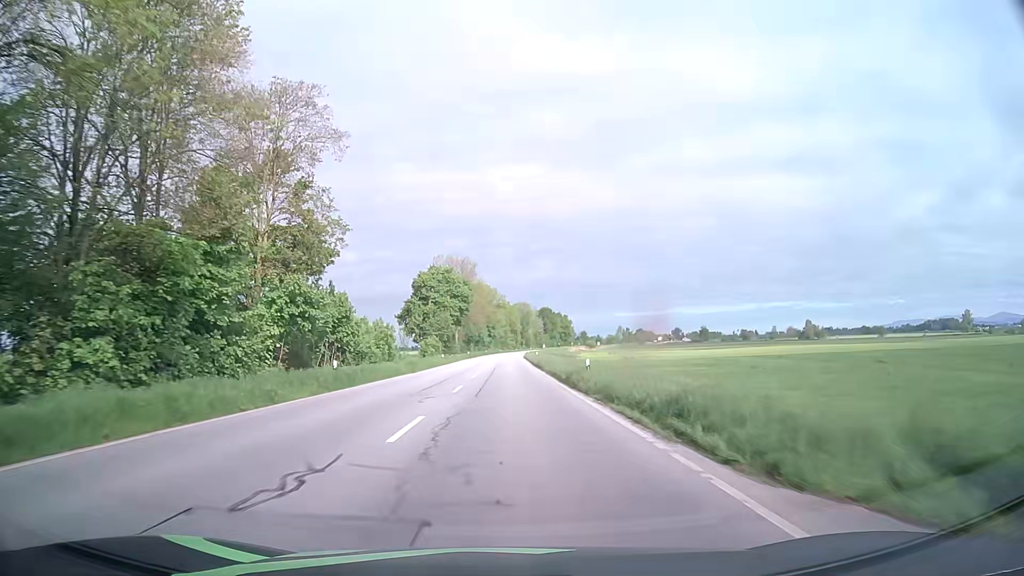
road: primary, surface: asphalt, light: Day
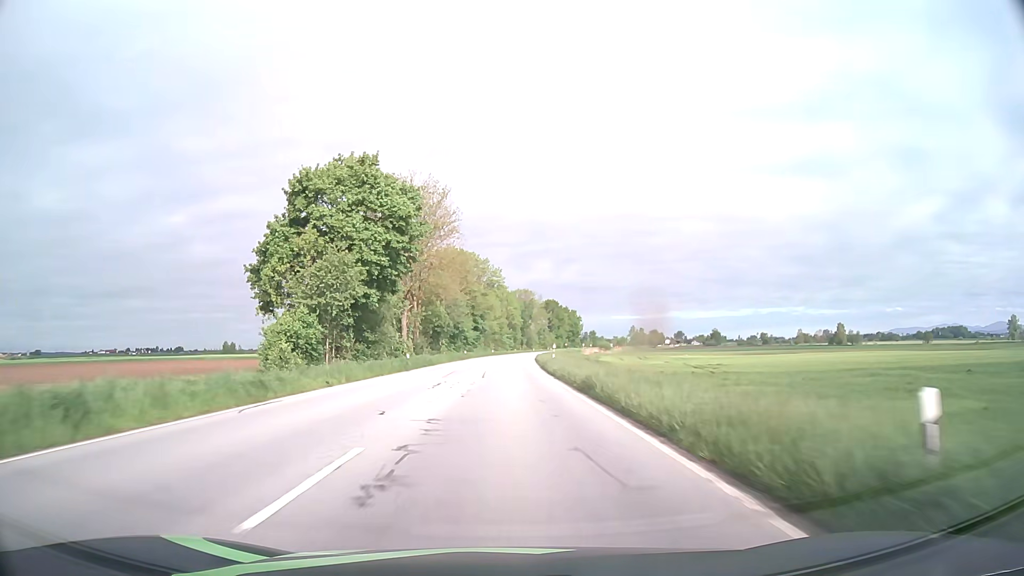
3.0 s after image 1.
(+0.3, +66.9) m; 0°
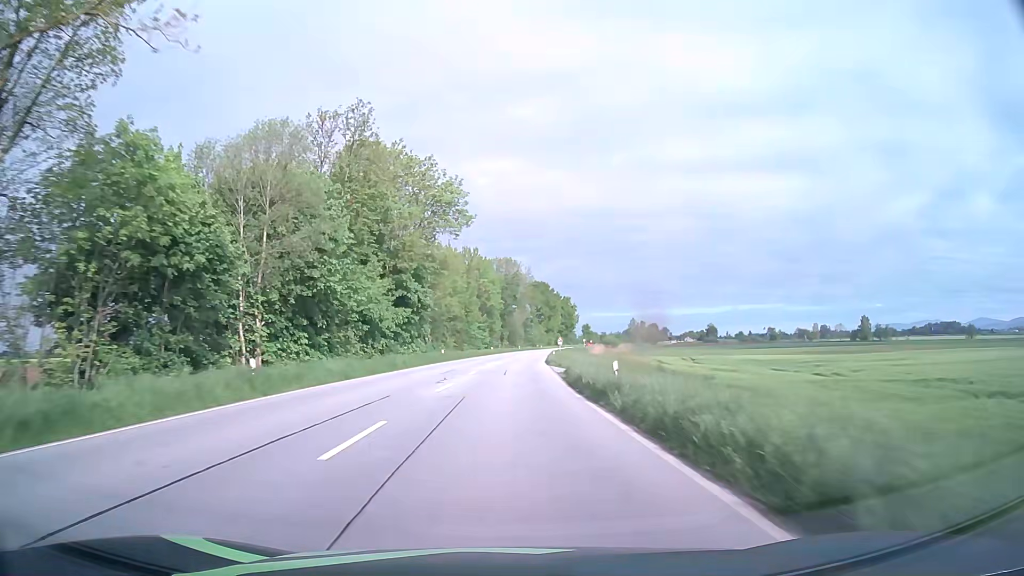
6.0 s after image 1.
(+1.0, +70.9) m; +2°
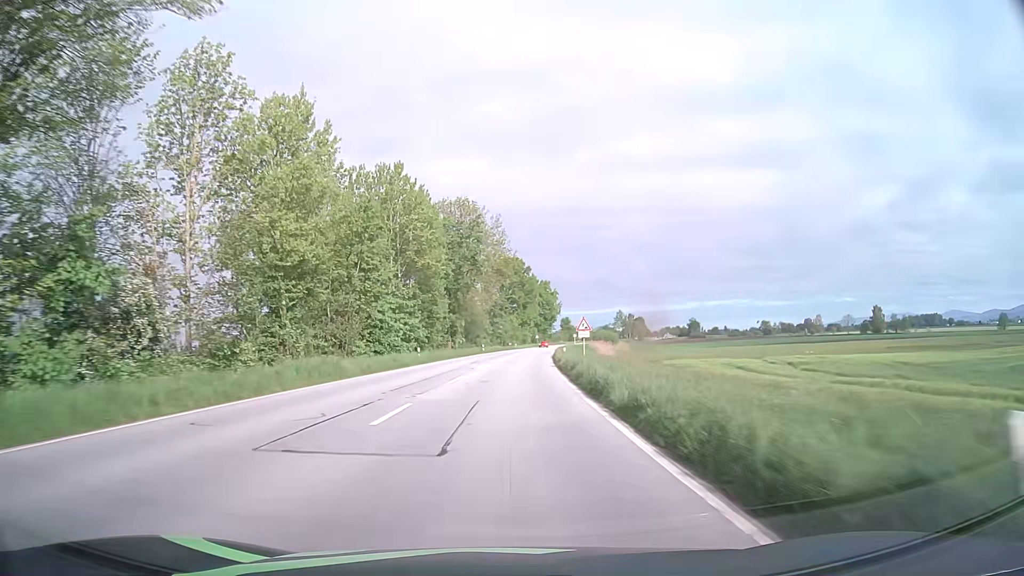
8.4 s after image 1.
(+1.4, +57.8) m; +3°
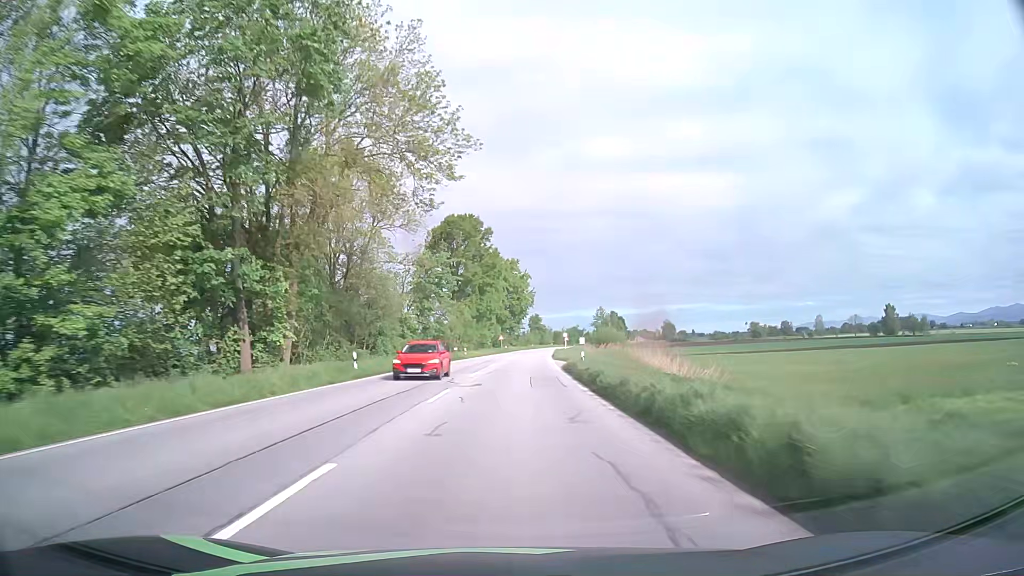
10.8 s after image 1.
(+1.7, +57.6) m; +3°
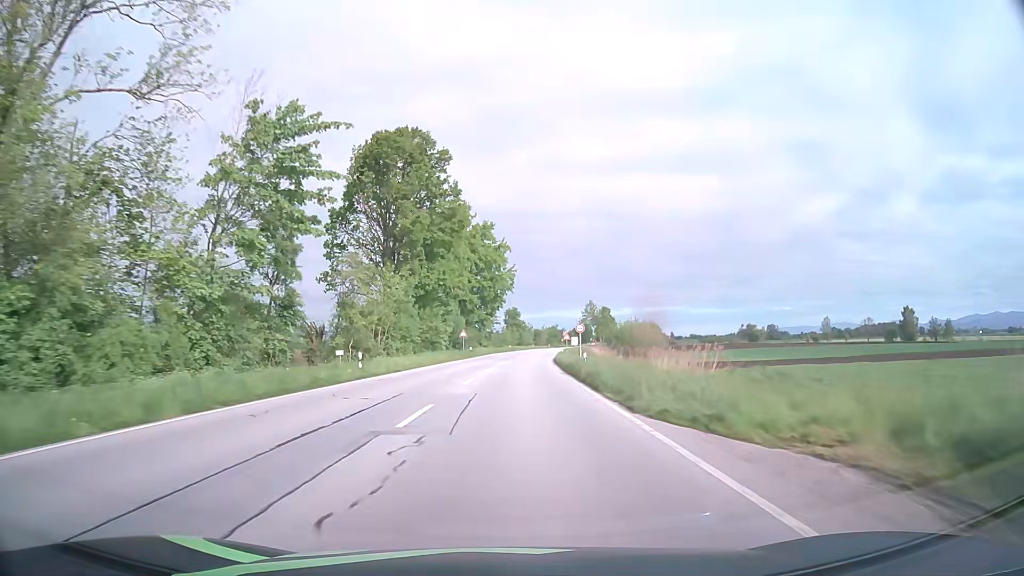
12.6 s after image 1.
(+1.0, +41.8) m; +2°
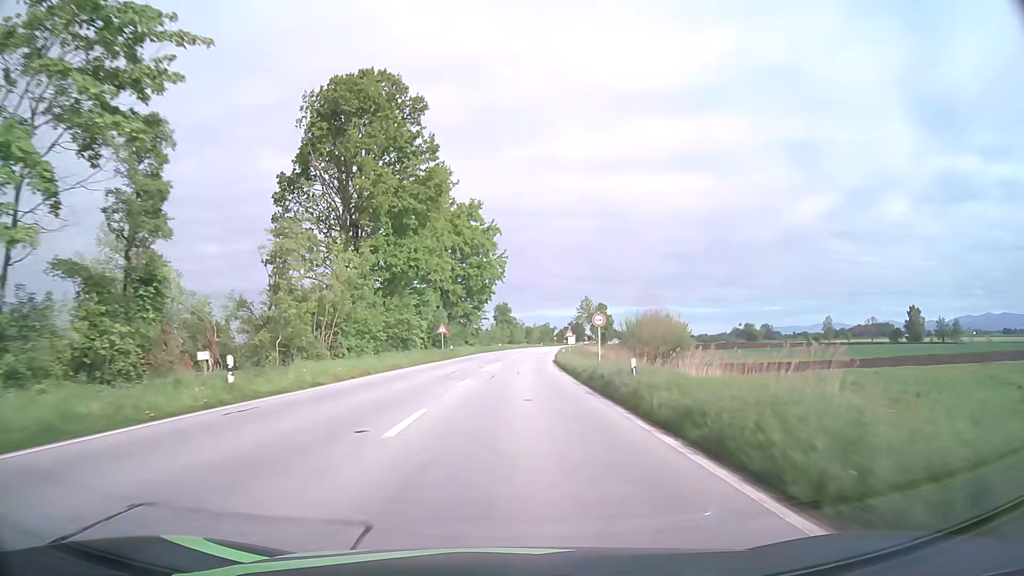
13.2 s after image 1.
(+0.1, +13.4) m; +1°
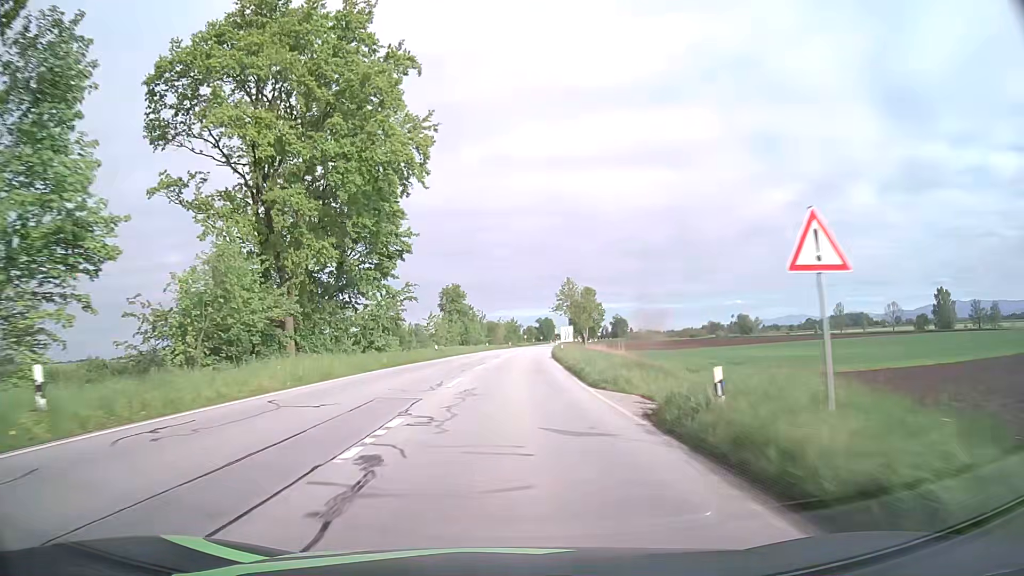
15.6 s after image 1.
(+1.4, +51.2) m; +4°
(0, +10) (0, +20) (0, +30) (0, +40) (+1, +50) (+1, +60) (+1, +70) (+2, +80) (+3, +90) (+3, +100) m
